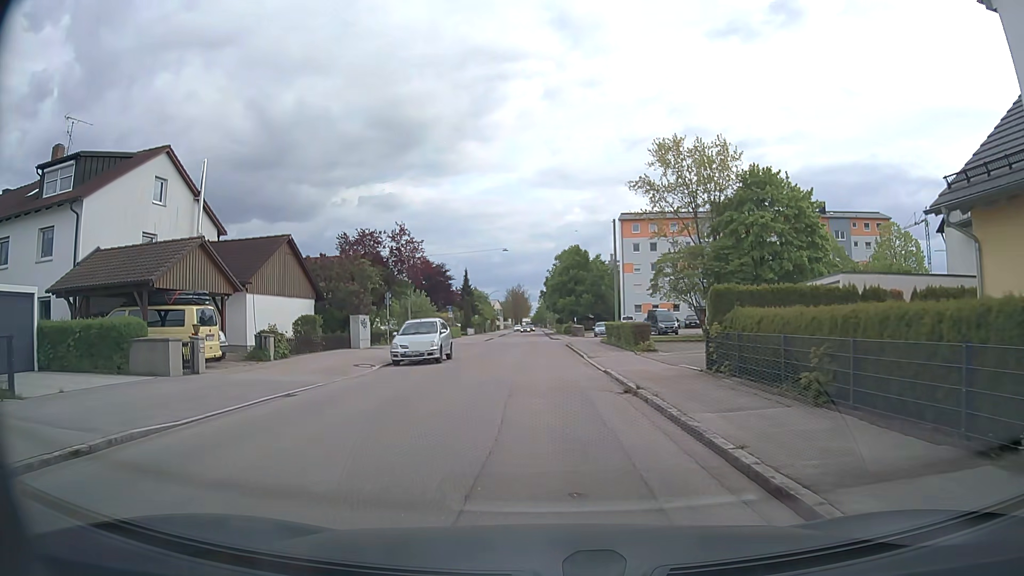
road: residential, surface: asphalt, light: Day
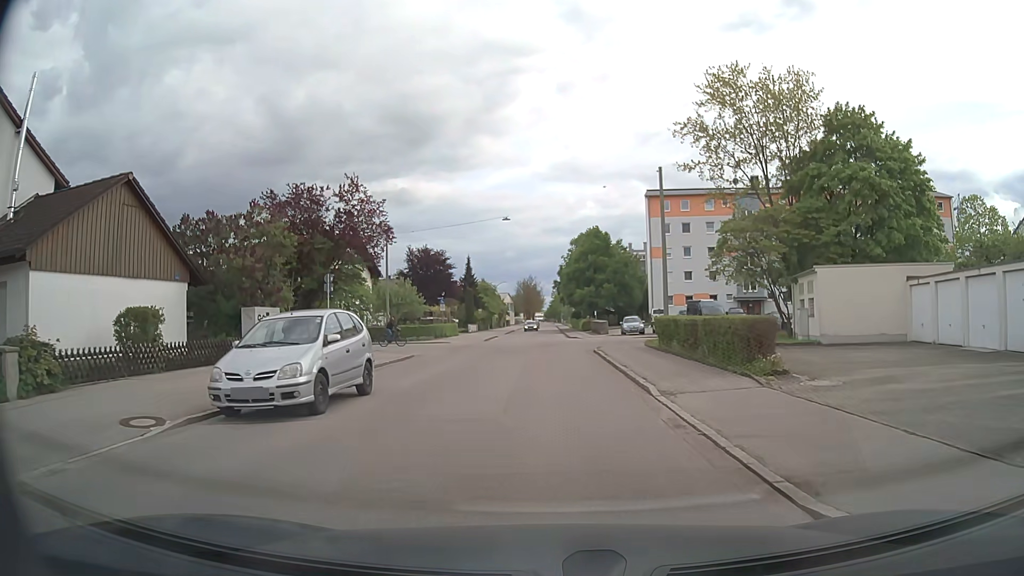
(0.0, +14.1) m; -1°
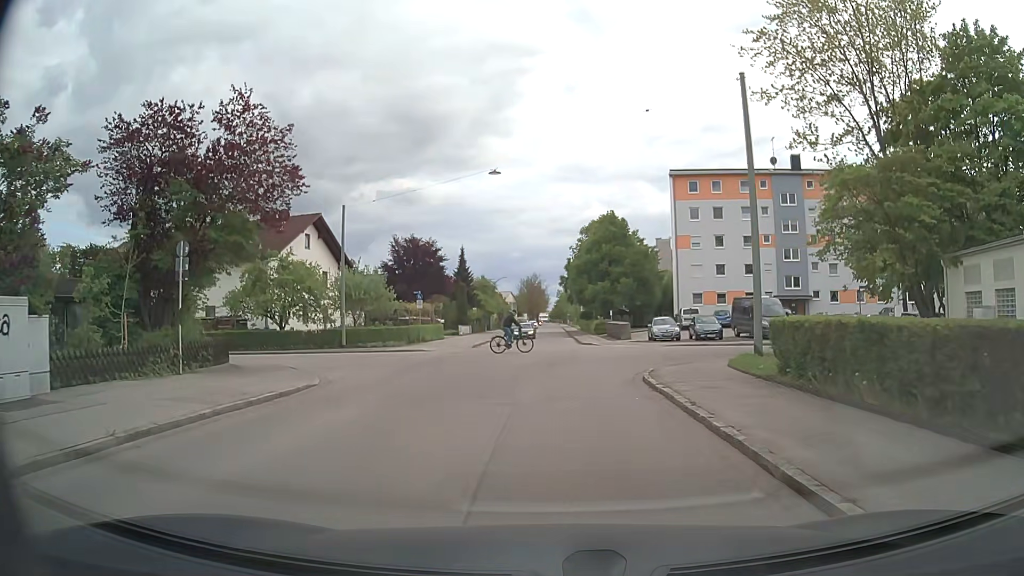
(0.0, +12.6) m; 0°
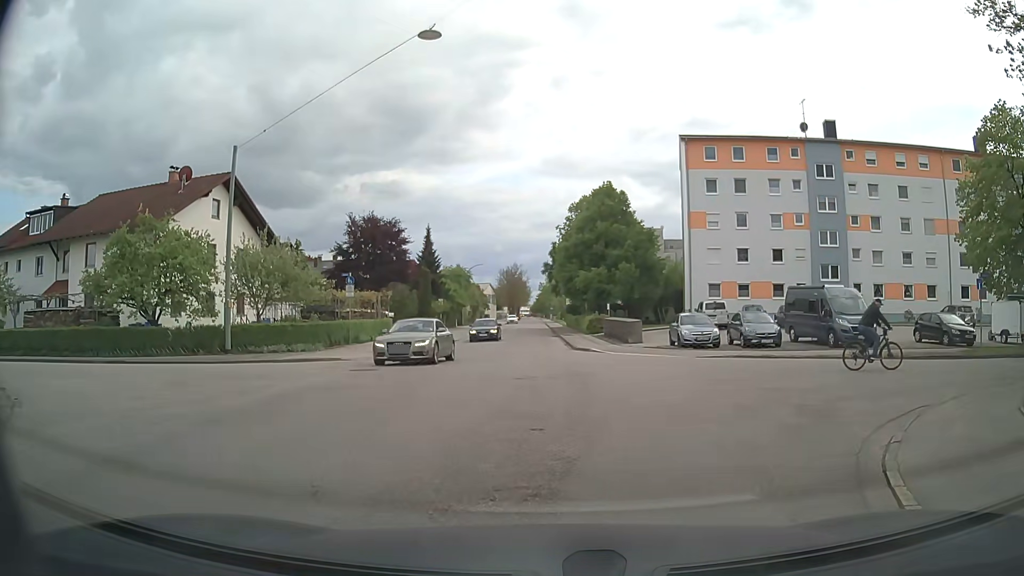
(0.0, +12.8) m; +1°
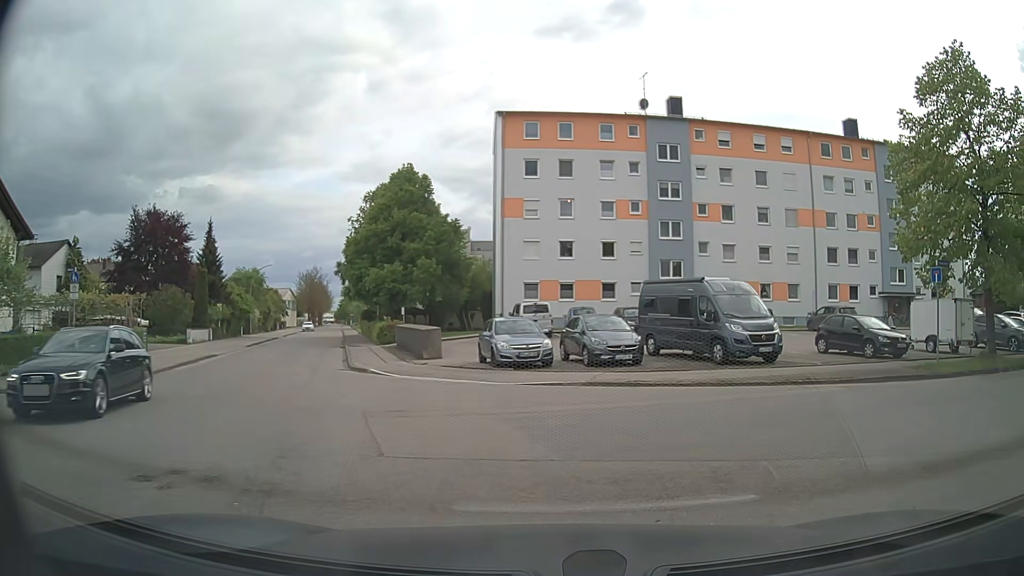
(+1.0, +8.6) m; +16°
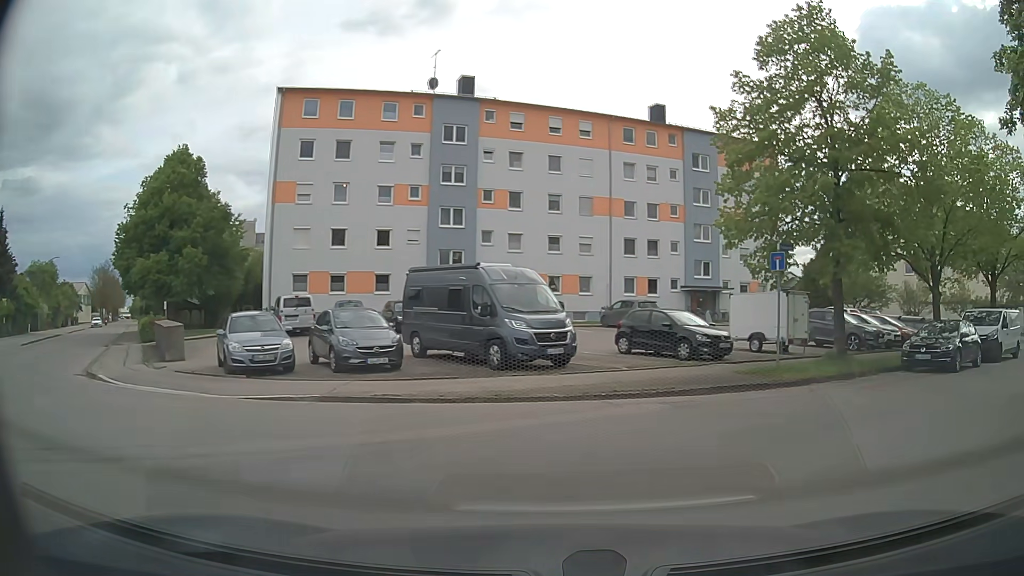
(+0.6, +3.7) m; +17°
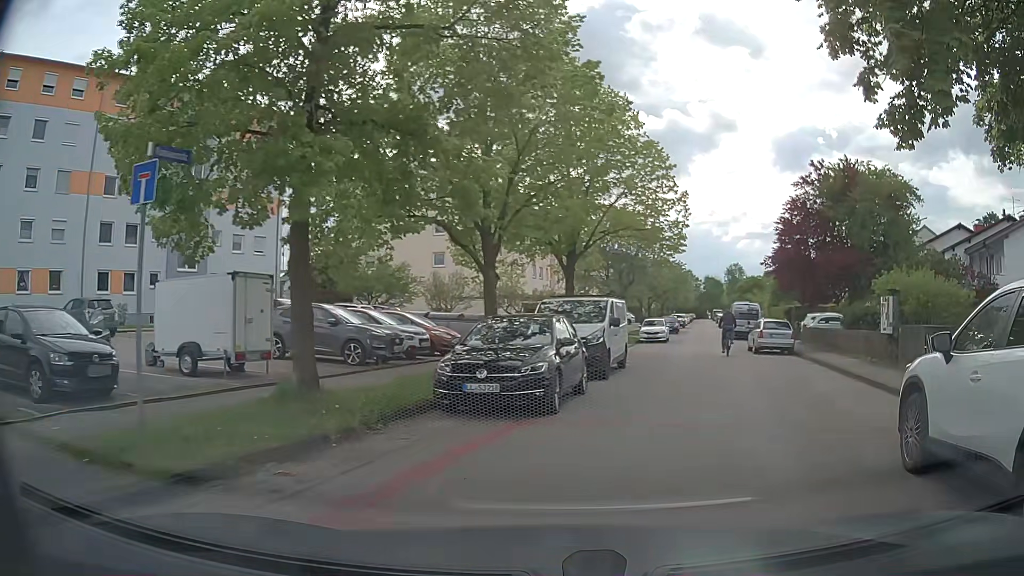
(+3.7, +8.8) m; +41°
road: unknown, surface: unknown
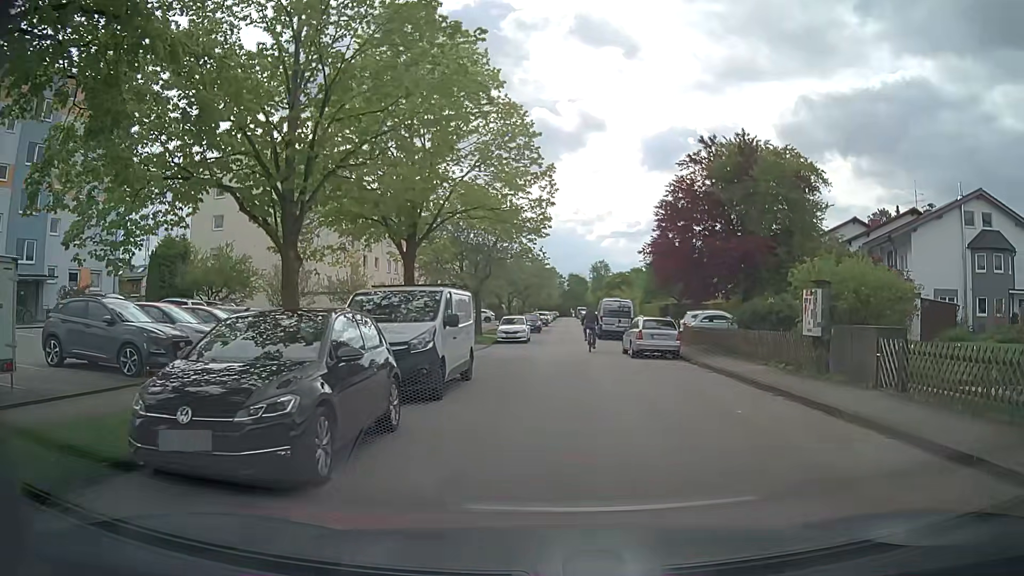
(+0.5, +4.4) m; +10°
(0, +10) (+1, +20) (+1, +30) (+2, +40) (+2, +50) (+2, +60) (+3, +70) (+3, +80) (+4, +90) (+4, +100) m
